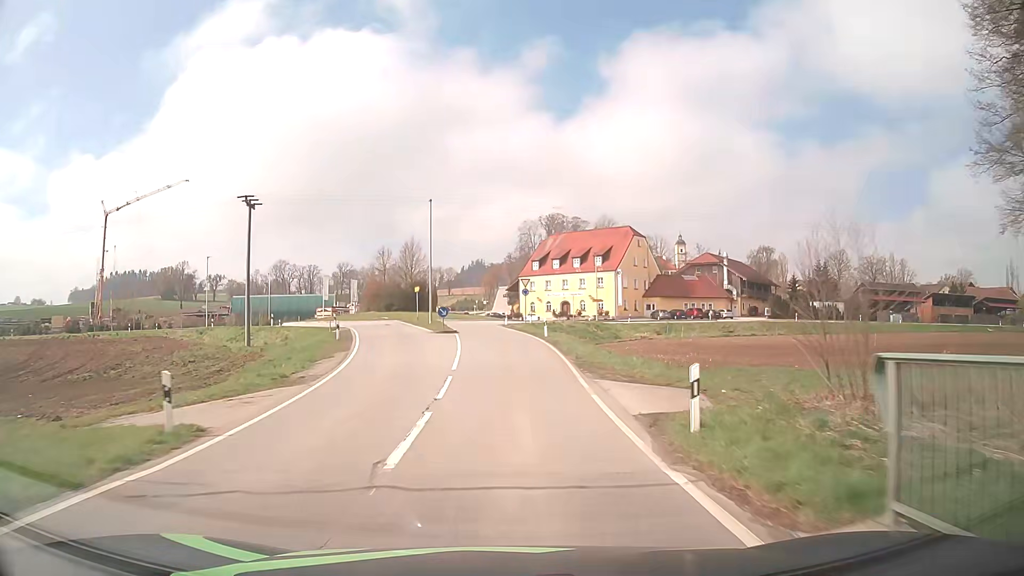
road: tertiary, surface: asphalt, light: Day
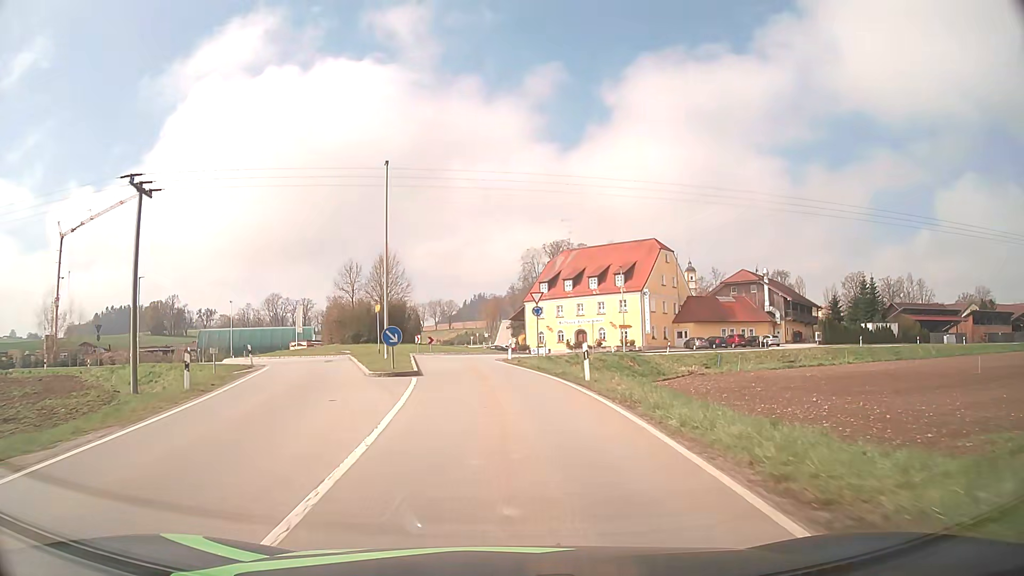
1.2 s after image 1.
(+0.1, +16.9) m; 0°
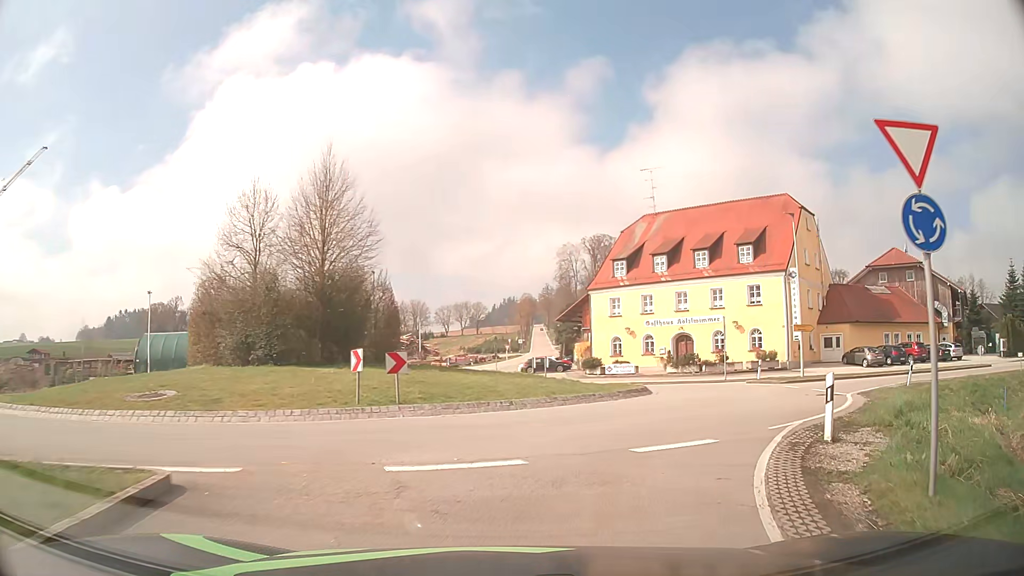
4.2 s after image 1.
(-2.0, +31.4) m; -3°
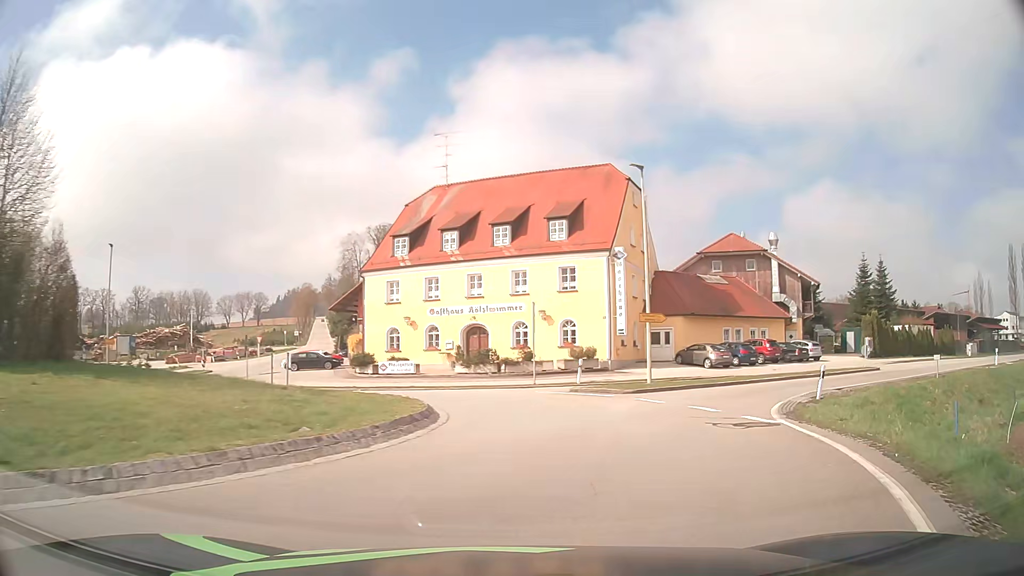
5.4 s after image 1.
(+1.4, +9.2) m; +17°
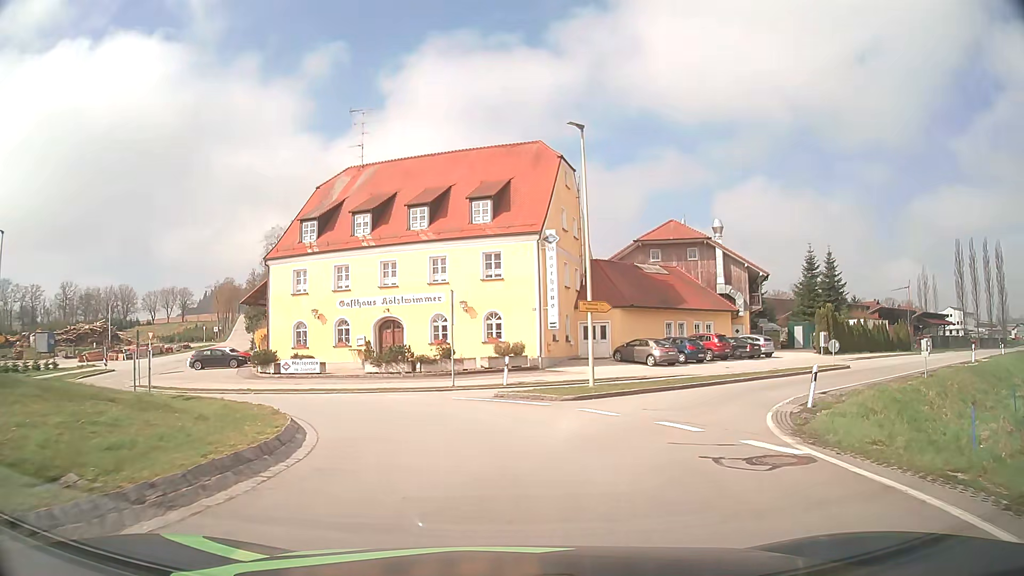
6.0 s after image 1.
(+0.4, +4.5) m; +8°
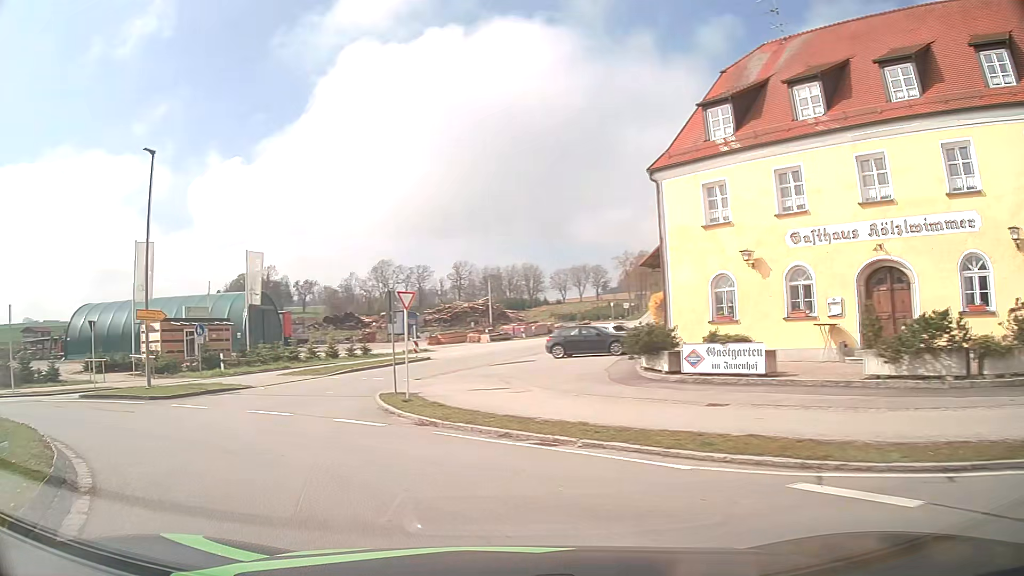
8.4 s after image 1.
(-4.2, +17.9) m; -35°
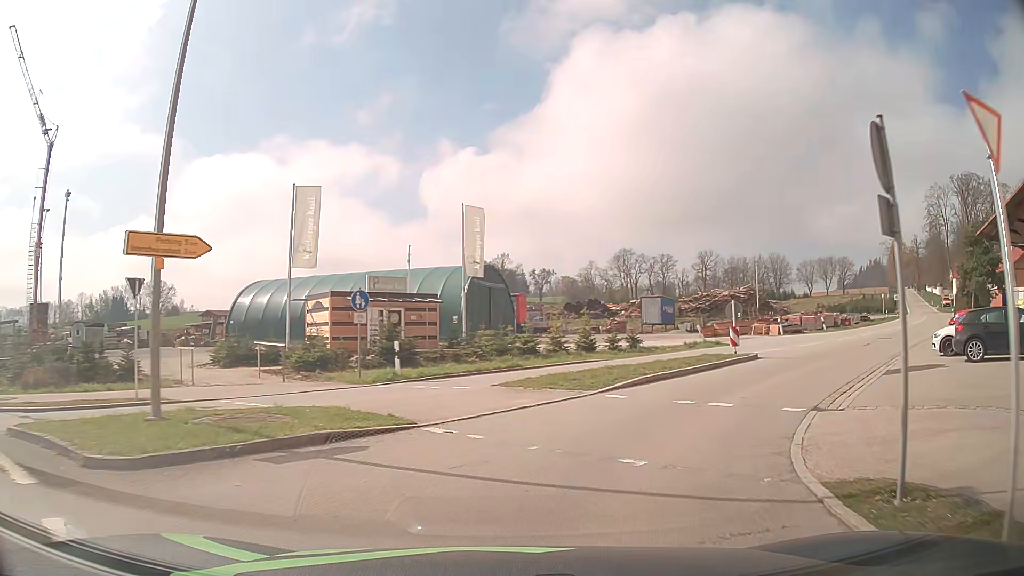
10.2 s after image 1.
(-4.1, +13.8) m; -23°
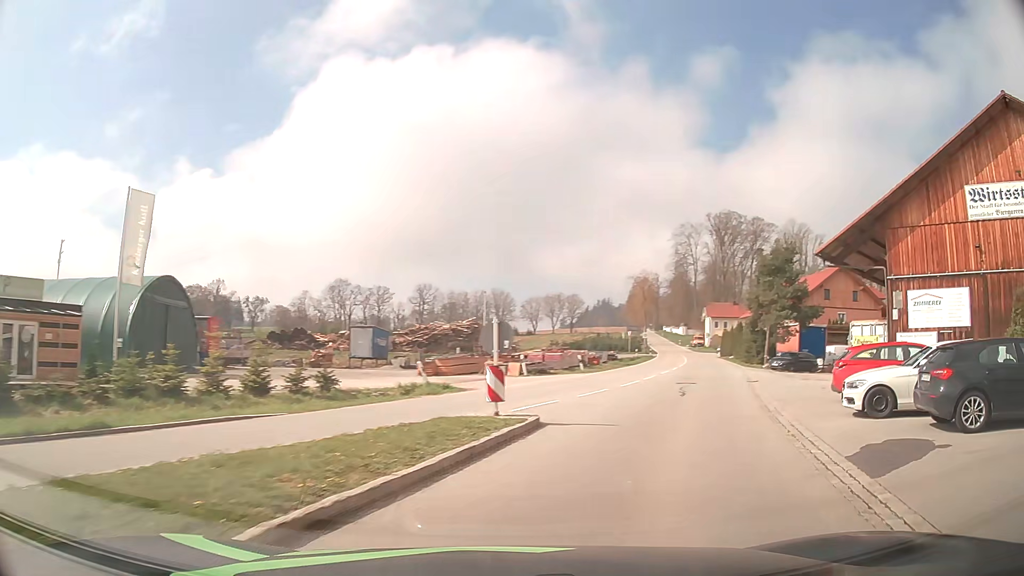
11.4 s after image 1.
(+1.8, +9.7) m; +24°
(+2, +10) (+5, +19) (+8, +29) (+12, +38) (+15, +48) (+18, +57) (+21, +67) (+24, +76) (+26, +86) (+29, +96) m
